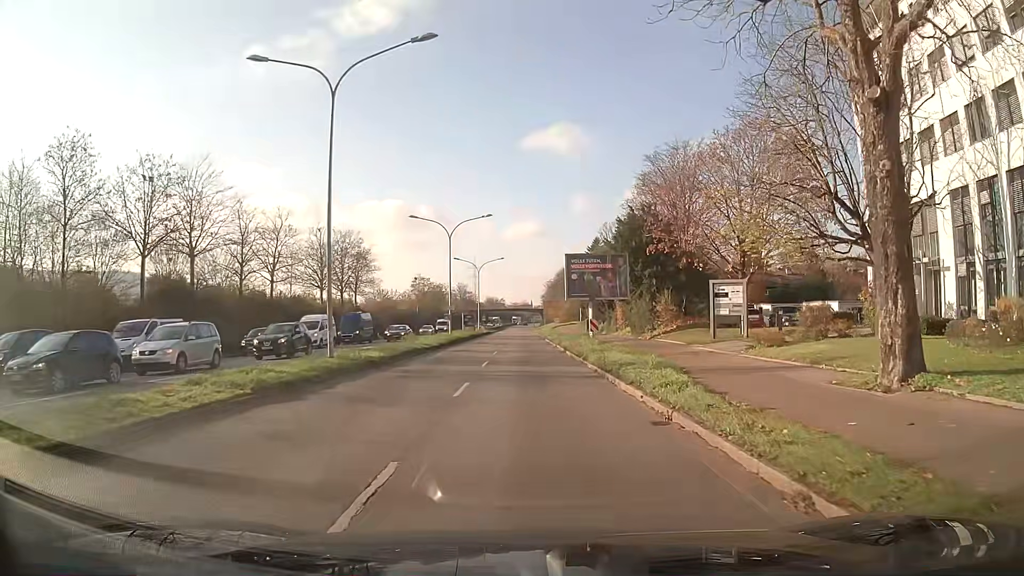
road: primary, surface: asphalt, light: Day
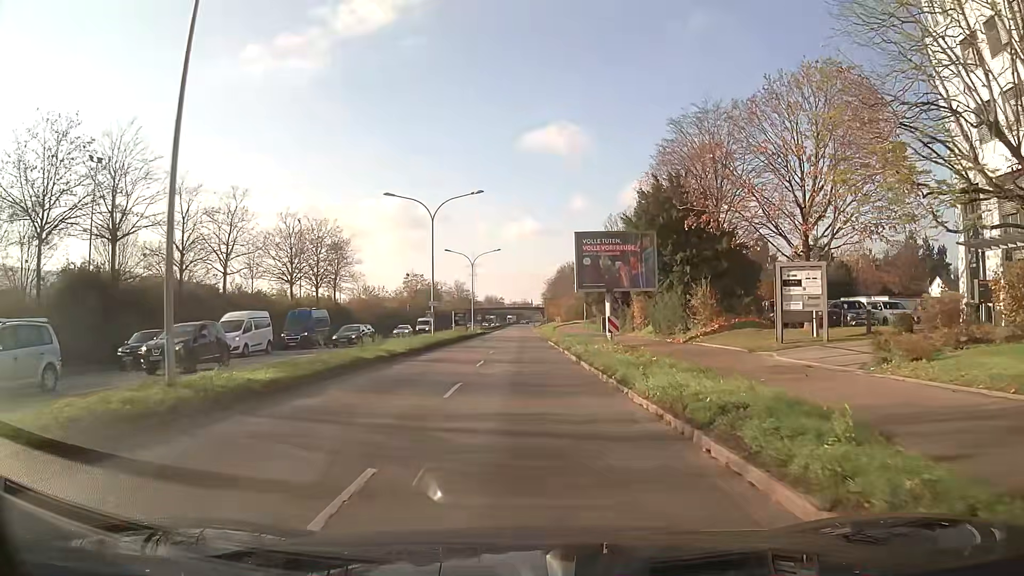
(0.0, +9.6) m; -1°
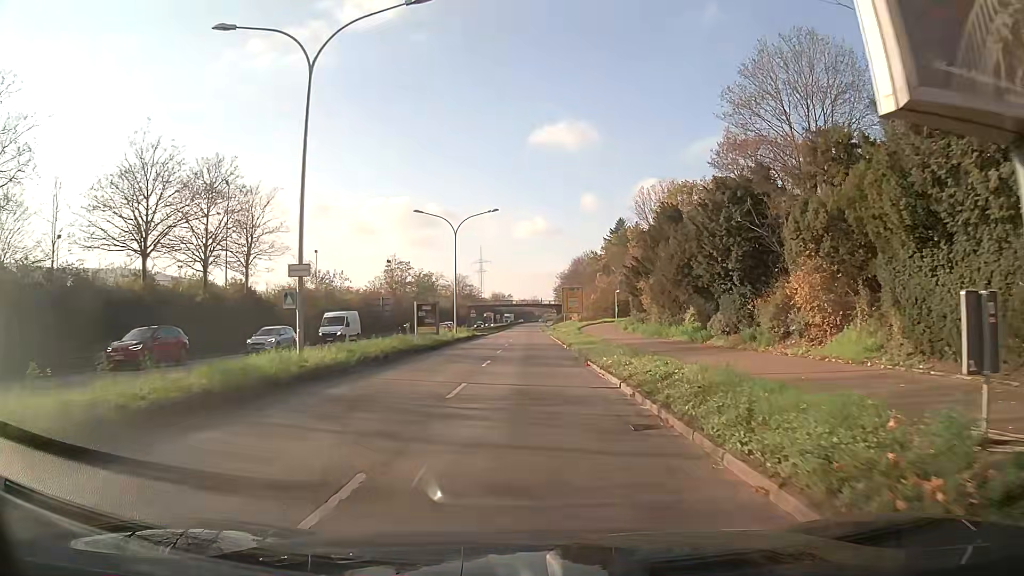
(-0.2, +27.8) m; -1°
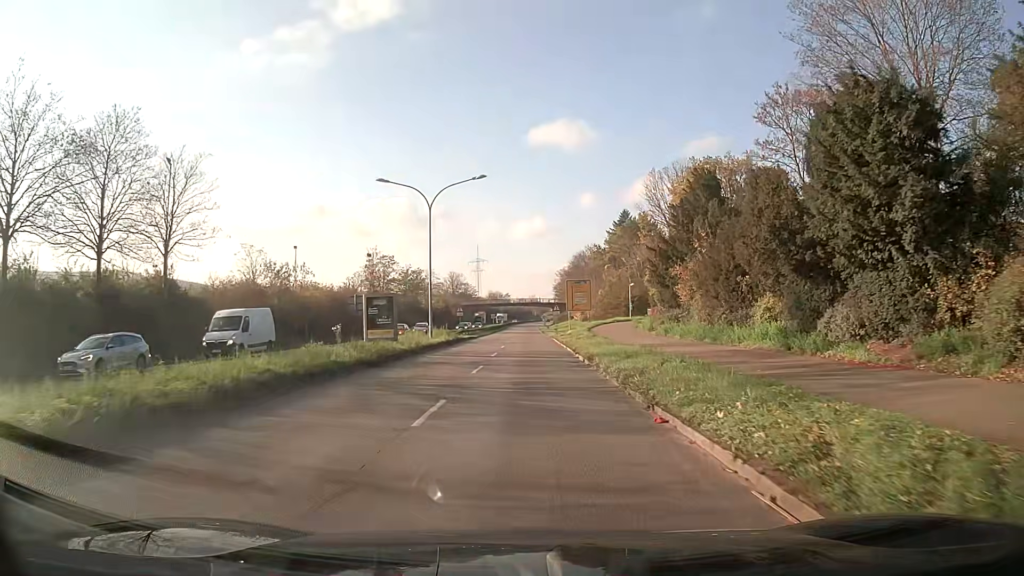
(-0.1, +12.4) m; 0°
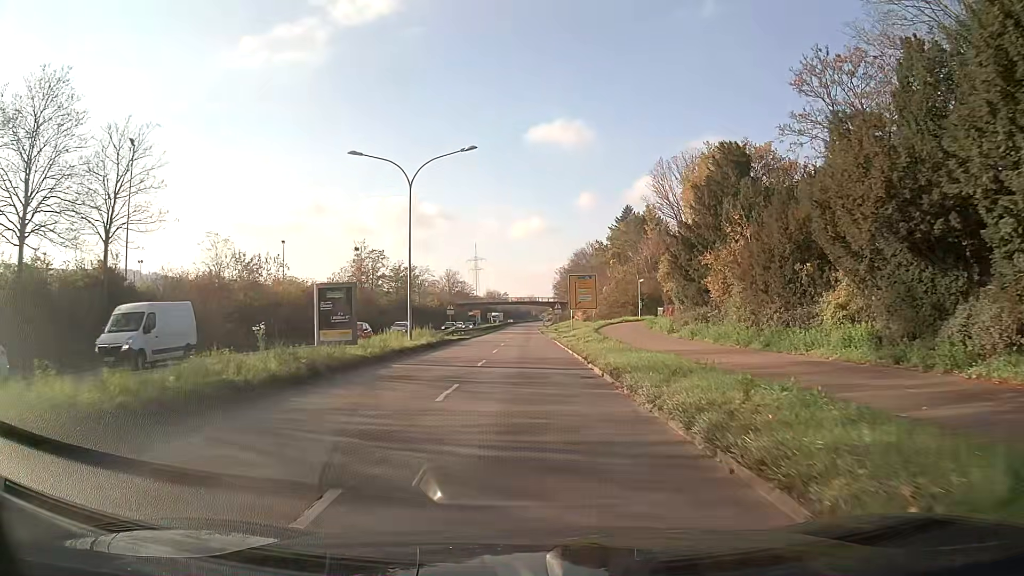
(0.0, +6.5) m; +1°
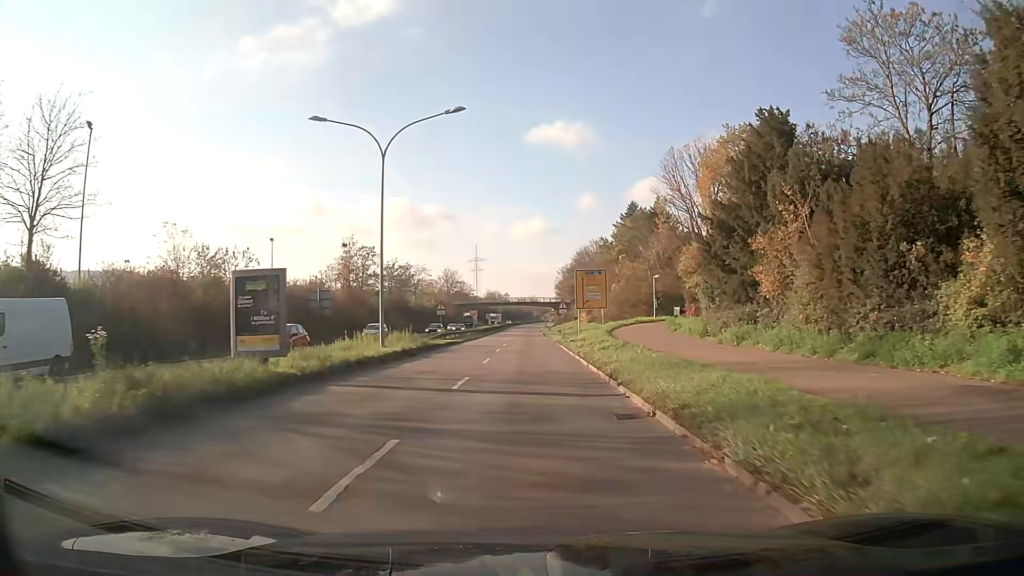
(0.0, +6.7) m; 0°
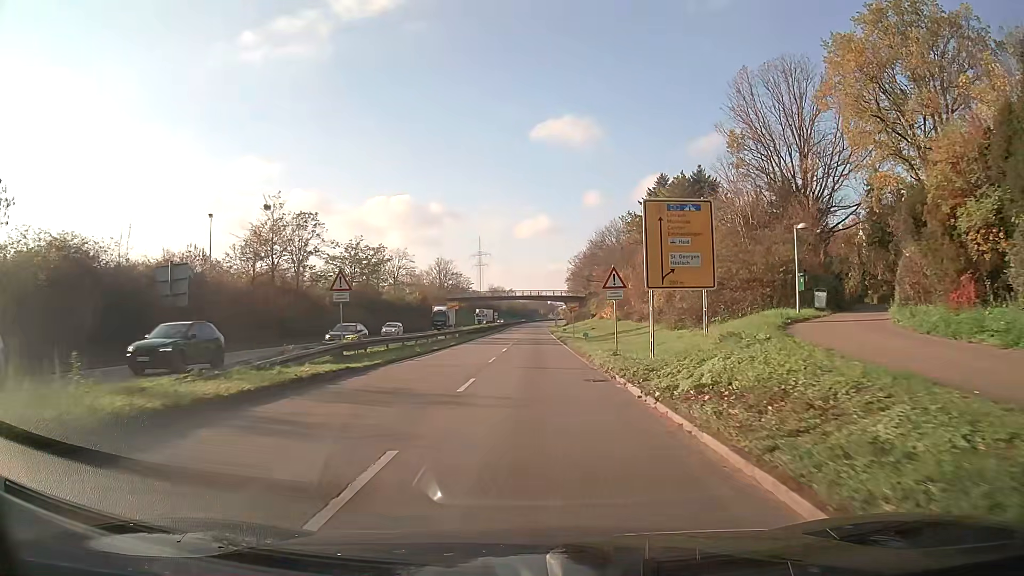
(-0.2, +28.2) m; -1°
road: trunk
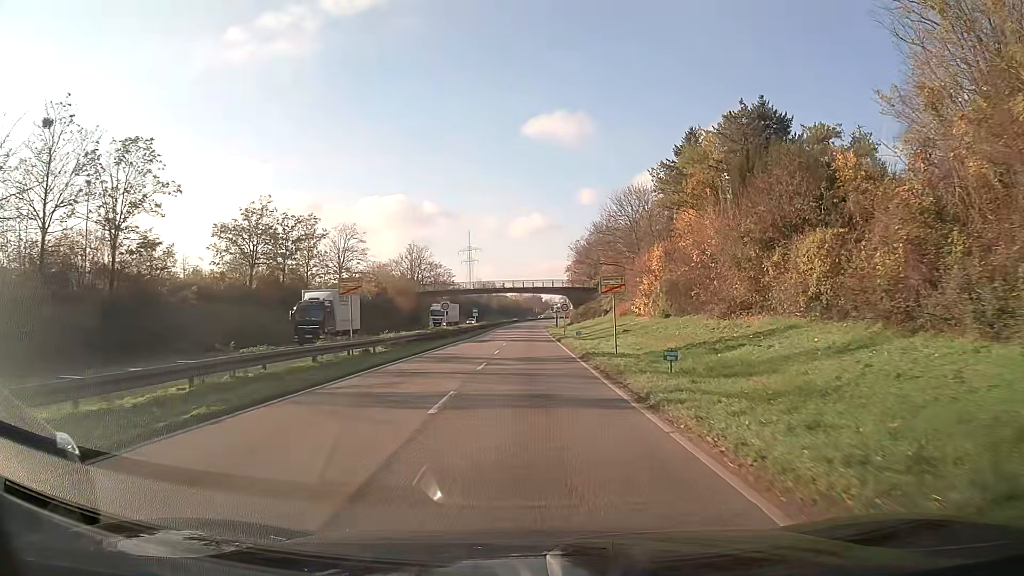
(+0.2, +30.2) m; +1°
